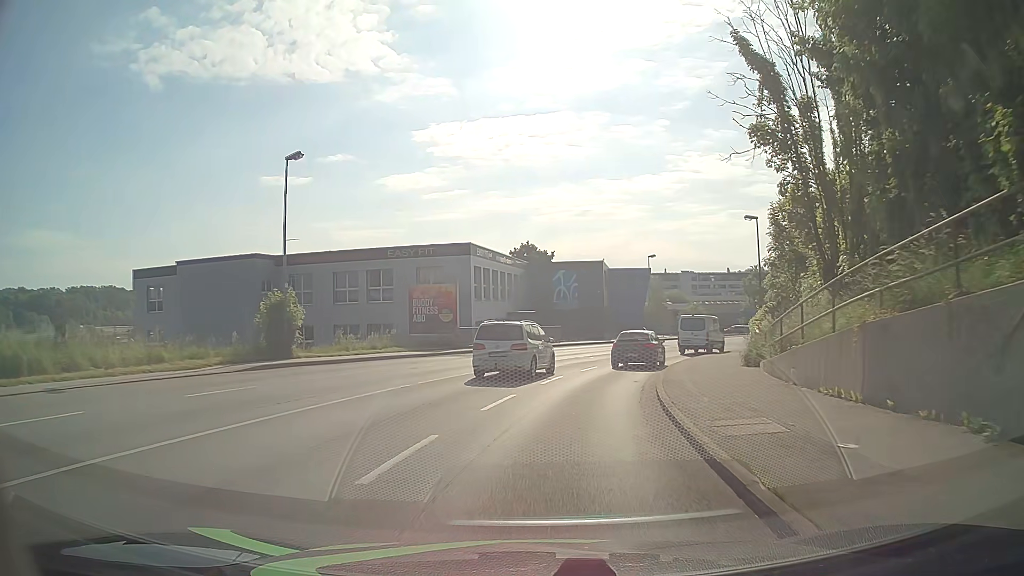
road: tertiary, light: Day
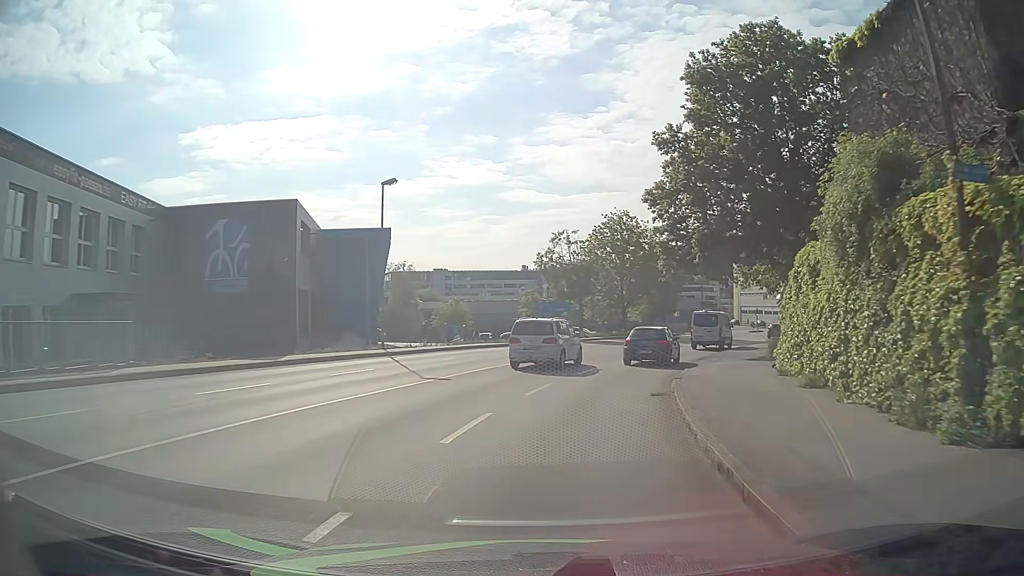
(+5.8, +32.8) m; +22°
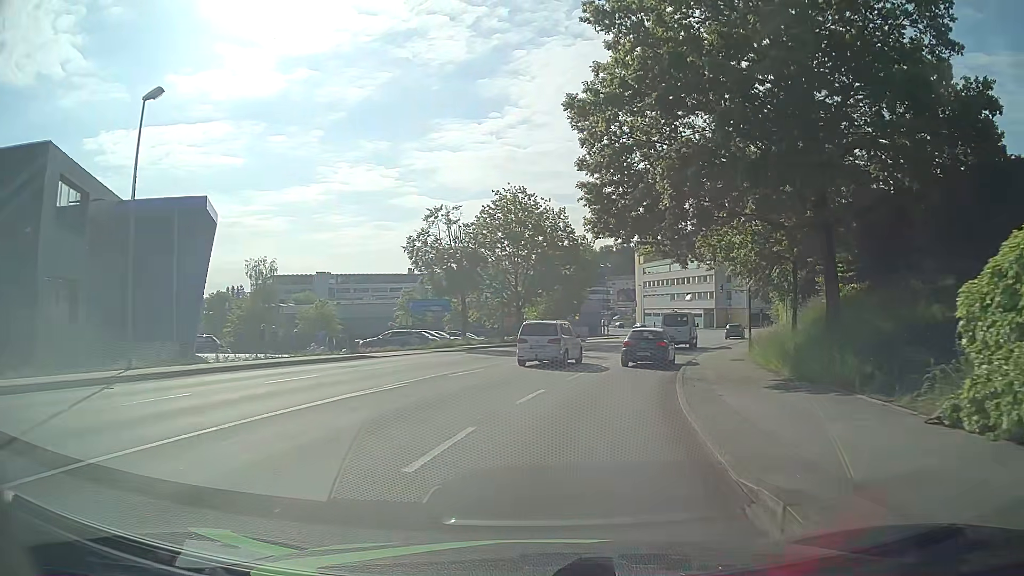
(+1.0, +13.5) m; +9°
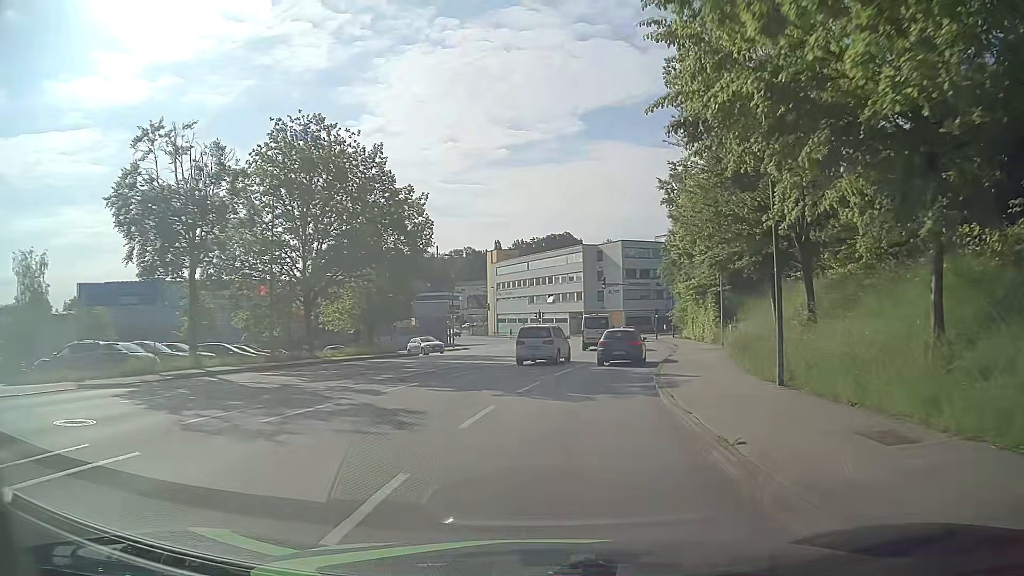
(+2.1, +20.3) m; +11°
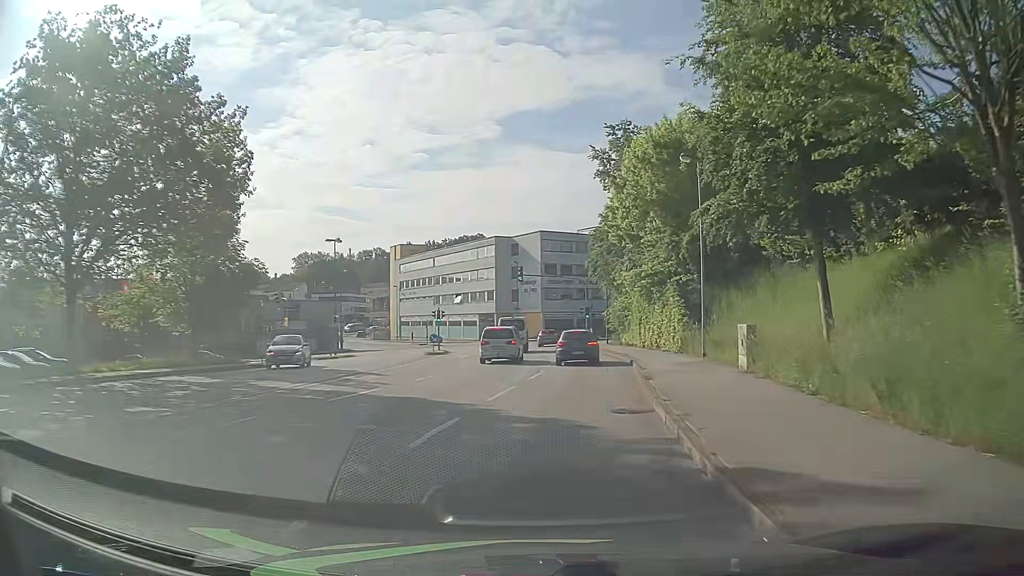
(+1.1, +13.7) m; +9°
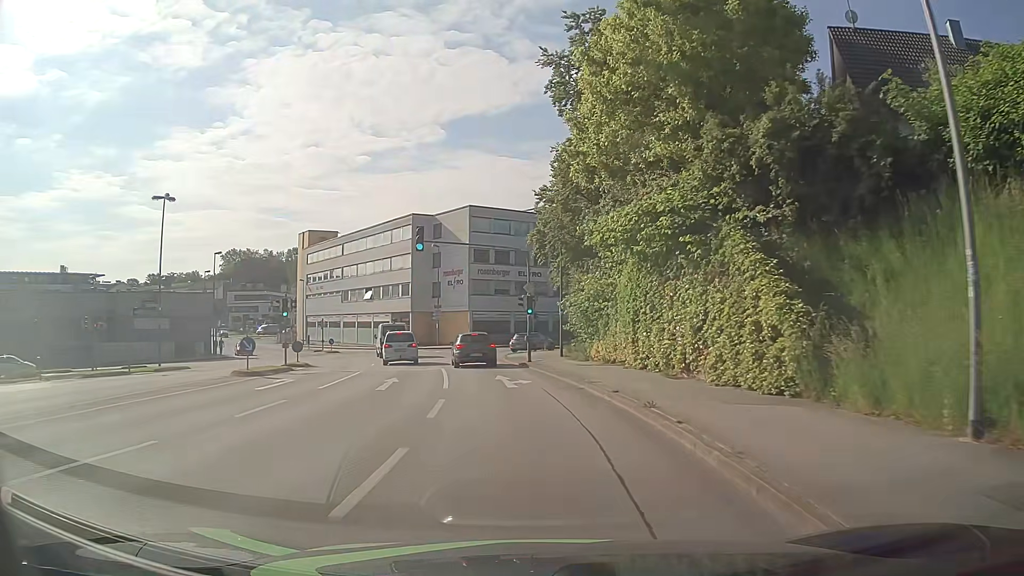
(+1.1, +20.4) m; +5°
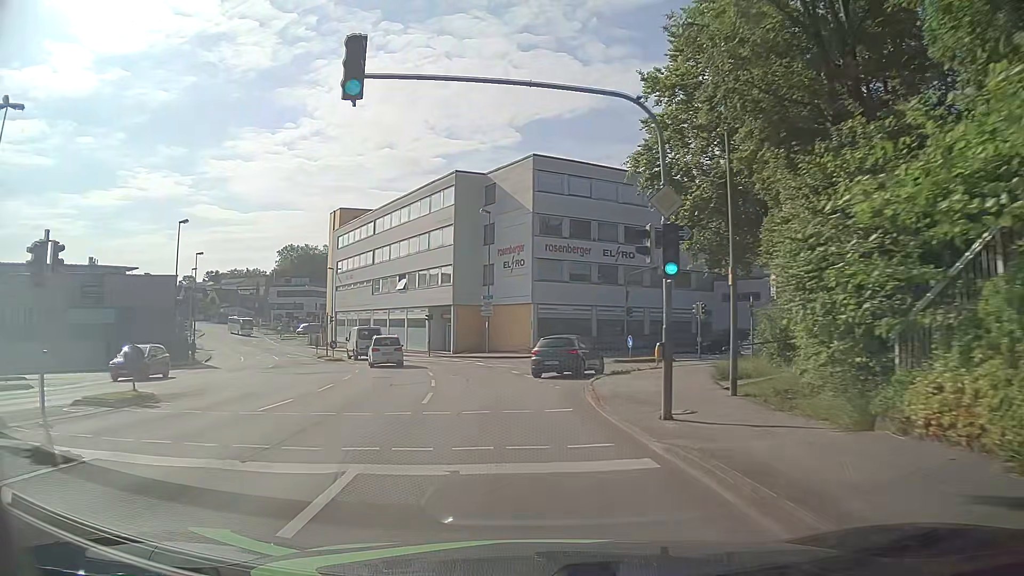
(-1.3, +20.5) m; -7°
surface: asphalt
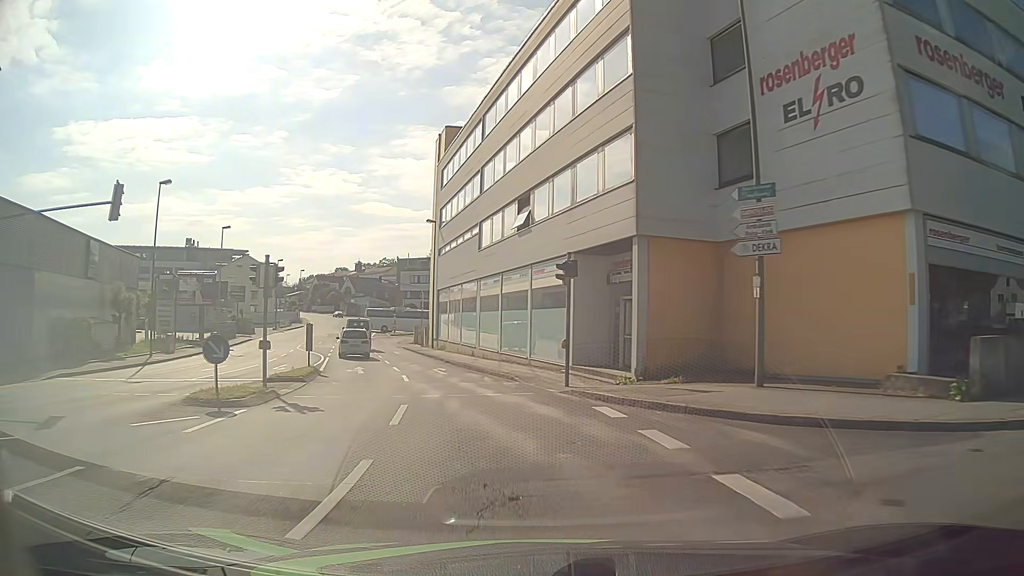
(-3.9, +34.0) m; -15°
(-1, +10) (-2, +20) (-5, +30) (-8, +39) (-10, +49) (-13, +58) (-16, +68) (-17, +78) (-15, +88) (-12, +97) m
